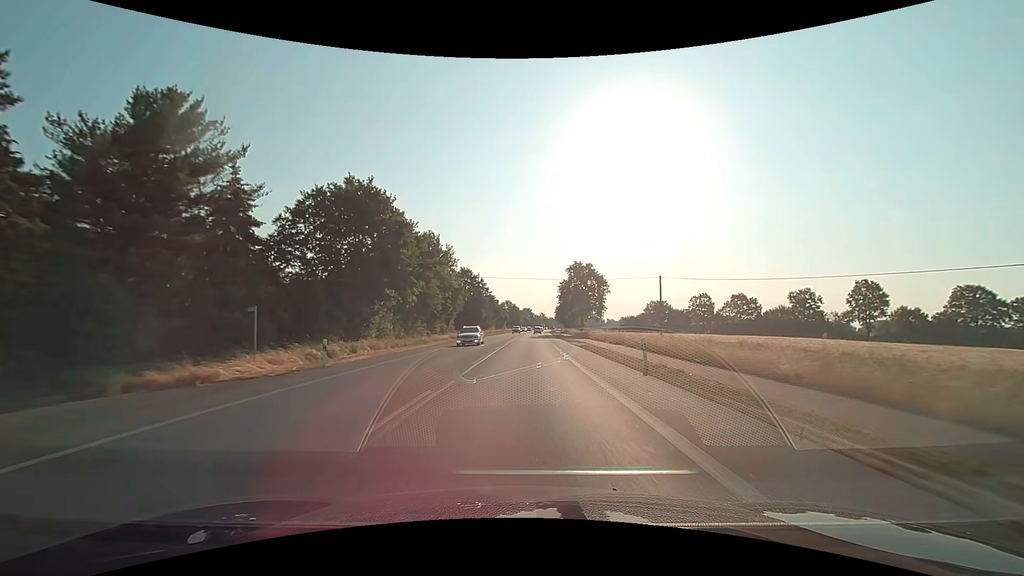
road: primary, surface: asphalt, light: Day
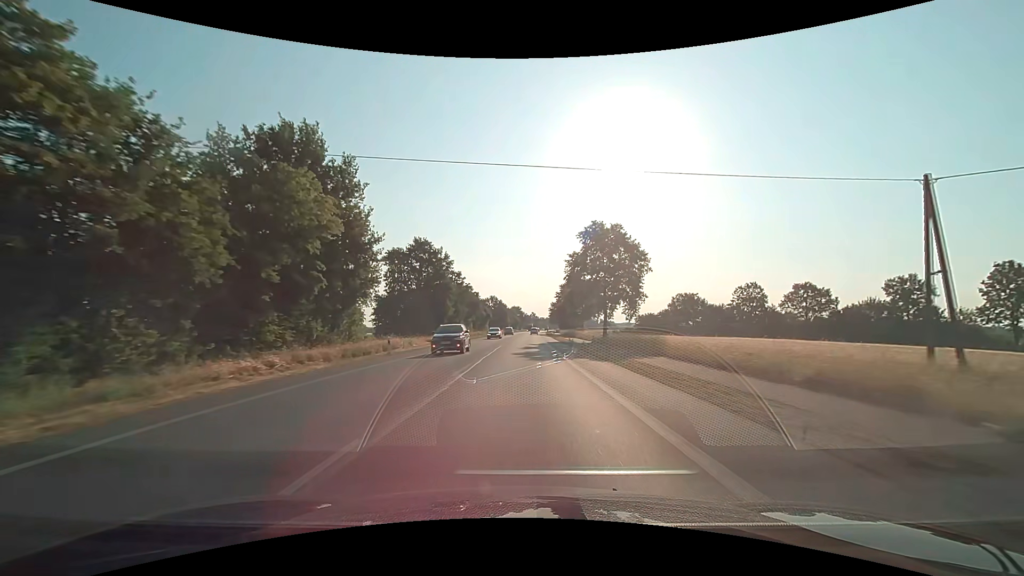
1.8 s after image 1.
(+0.4, +40.5) m; +1°
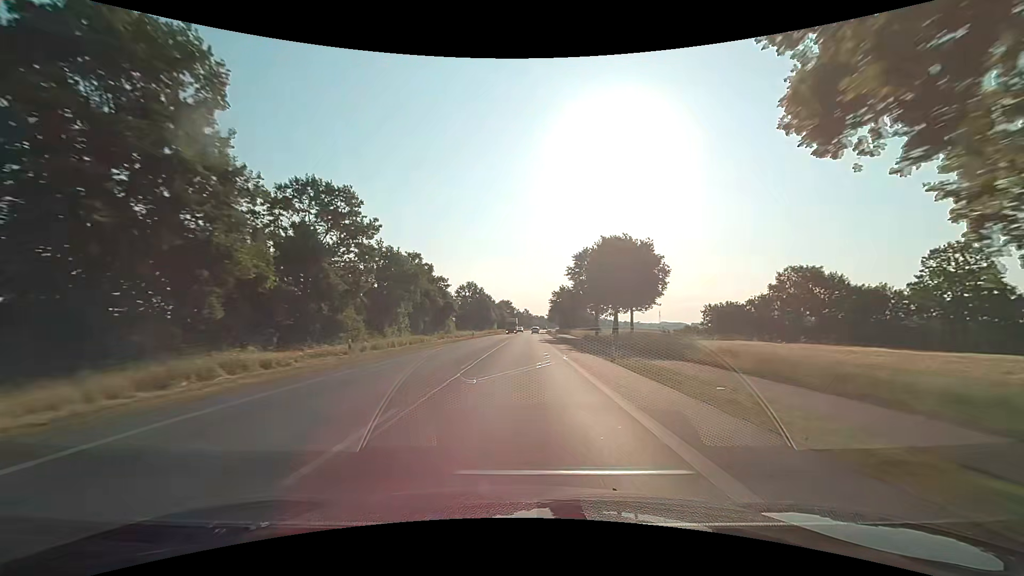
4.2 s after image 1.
(+0.4, +57.5) m; +1°
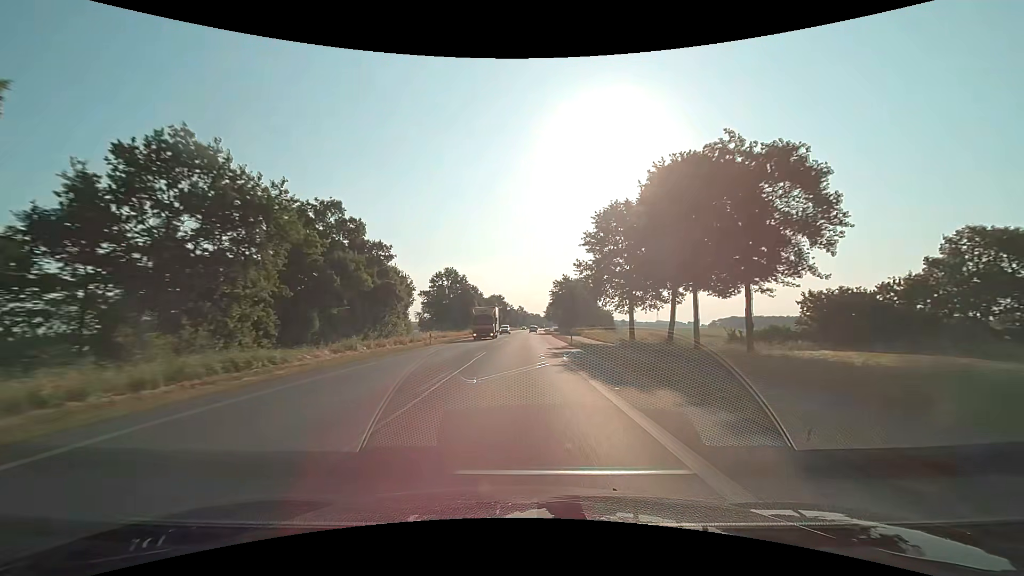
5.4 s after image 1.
(+0.1, +30.0) m; +1°
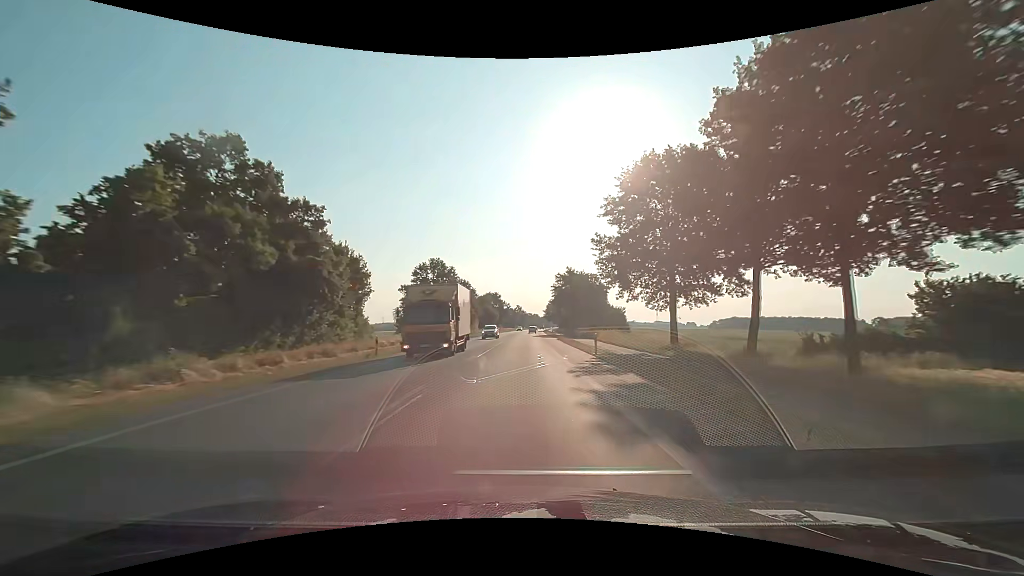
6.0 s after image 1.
(0.0, +15.2) m; 0°
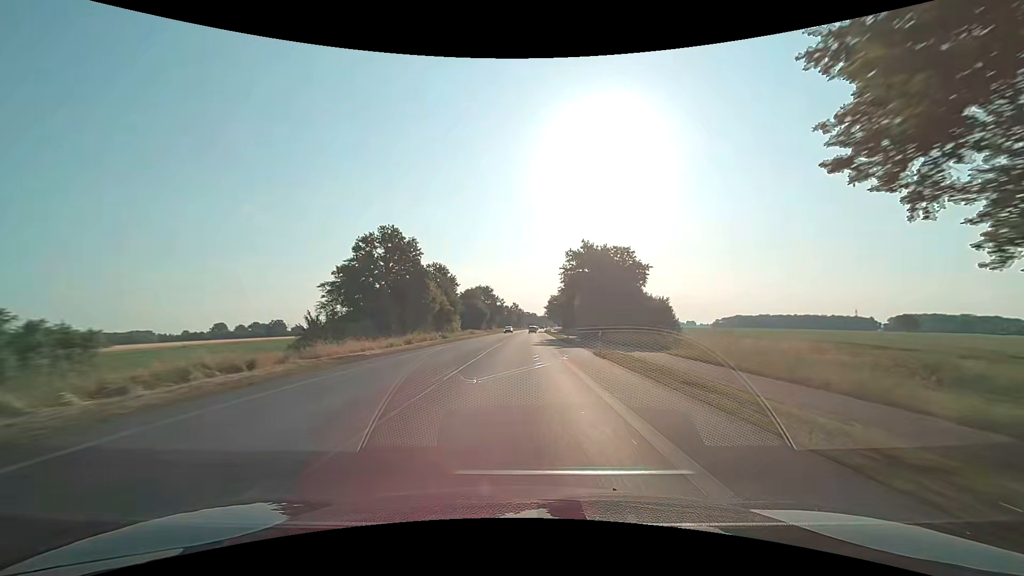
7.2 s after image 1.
(+0.1, +30.7) m; 0°
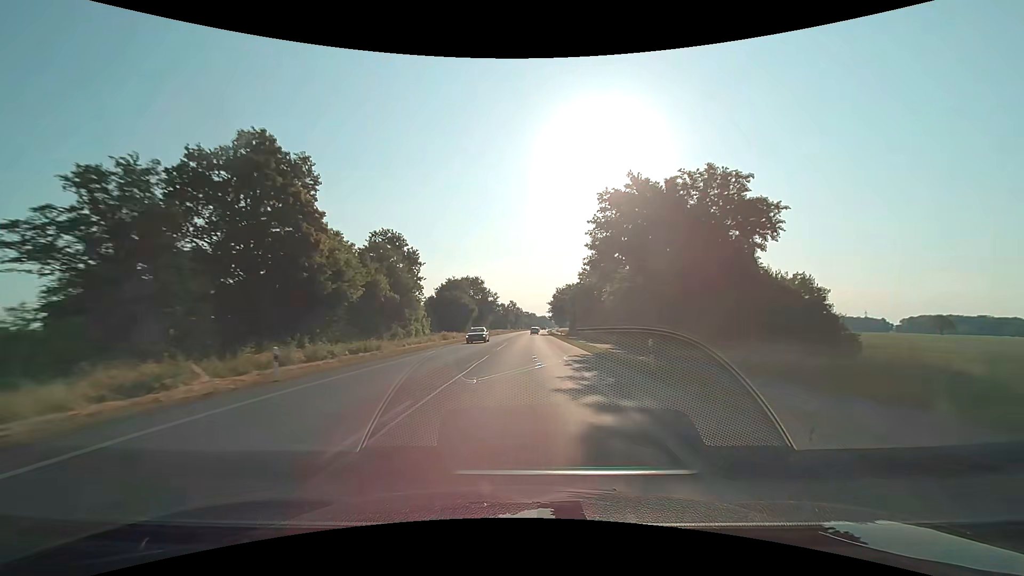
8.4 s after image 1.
(+0.2, +31.0) m; 0°
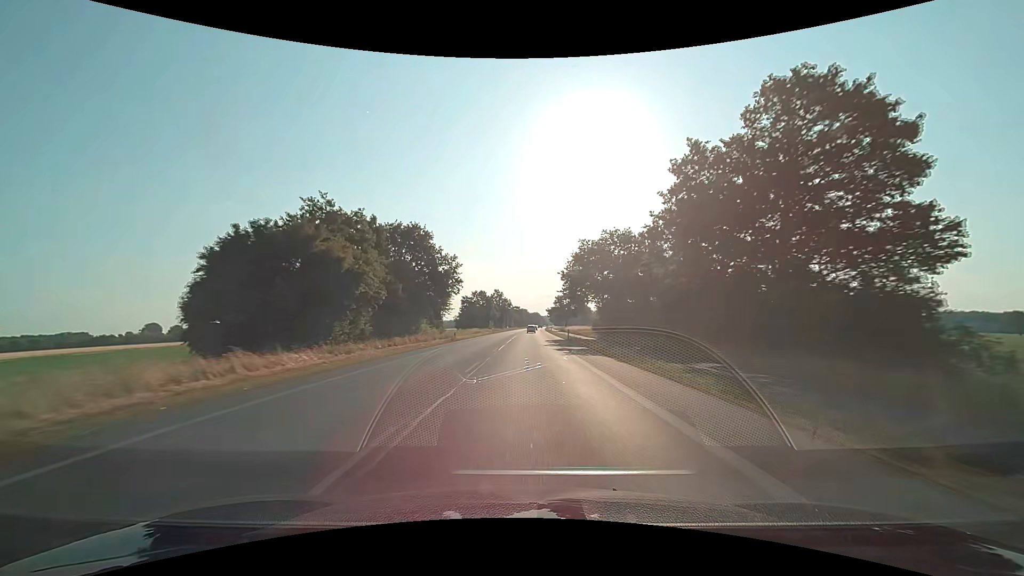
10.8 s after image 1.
(+0.5, +62.4) m; +1°
(0, +10) (0, +20) (0, +30) (0, +40) (+1, +50) (+1, +60) (+1, +70) (+1, +80) (+2, +90) (+2, +100) m
